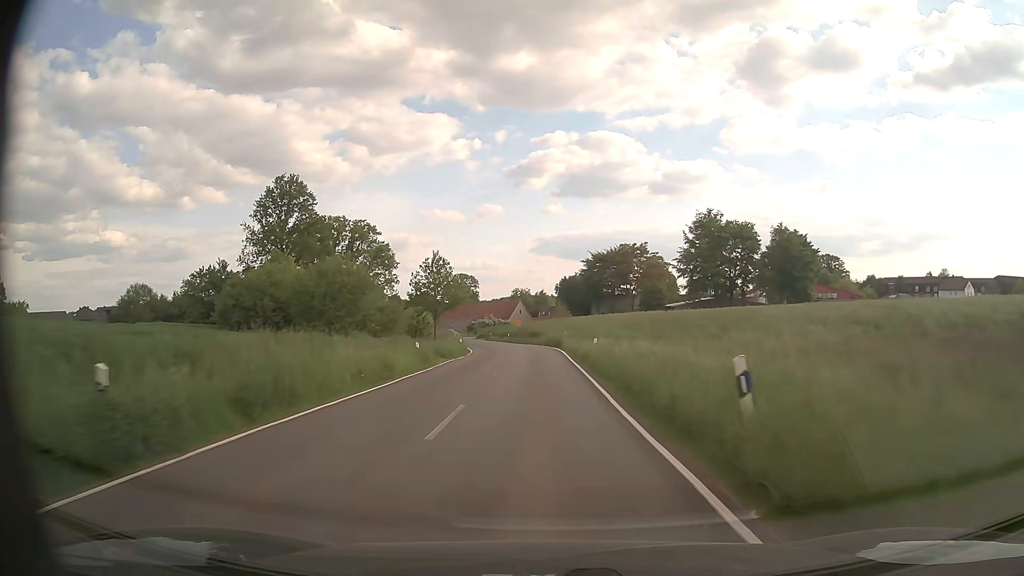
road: secondary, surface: asphalt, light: Day
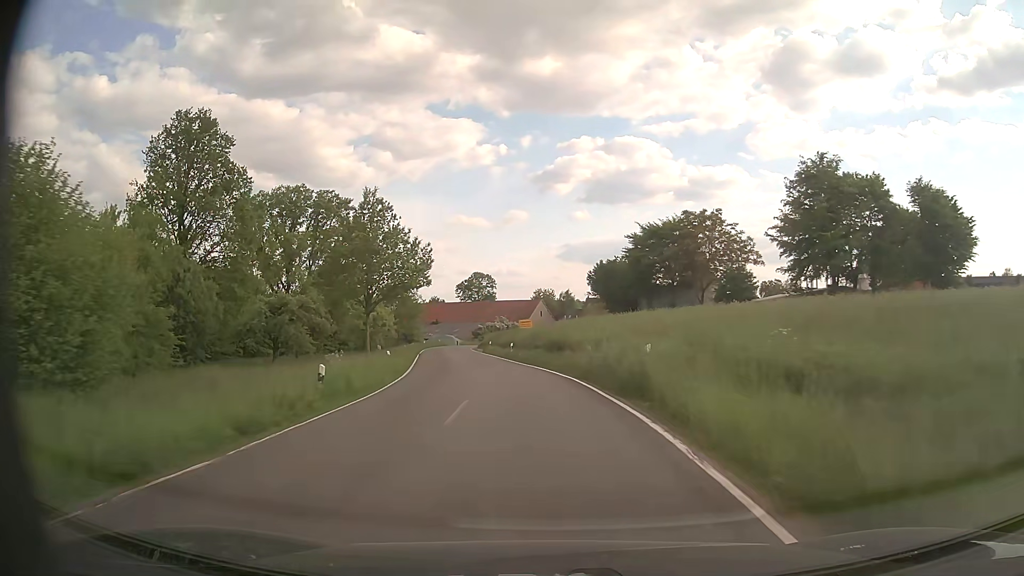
(-0.5, +33.9) m; -2°
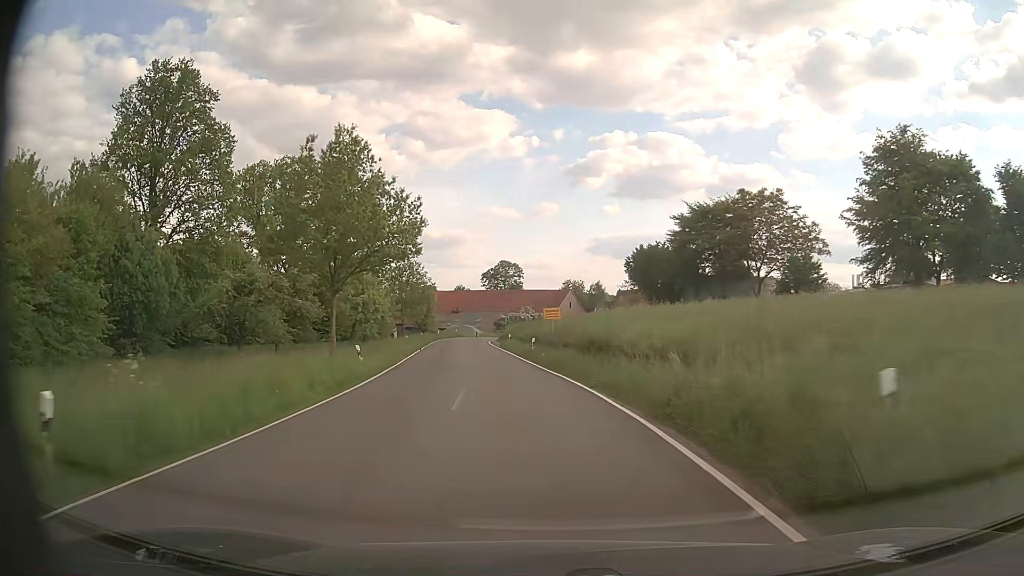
(-0.2, +10.3) m; -2°
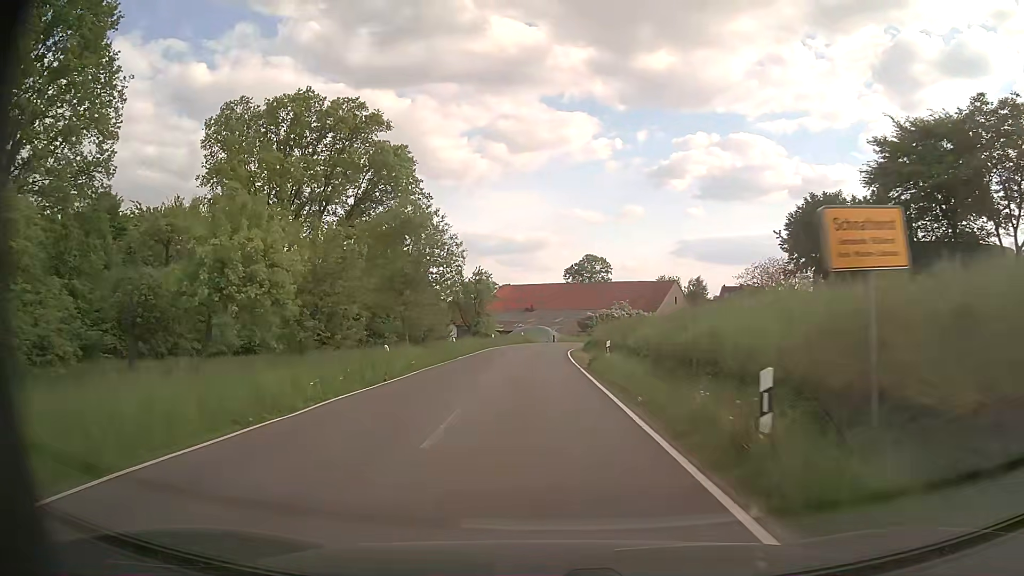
(-1.7, +27.6) m; -7°
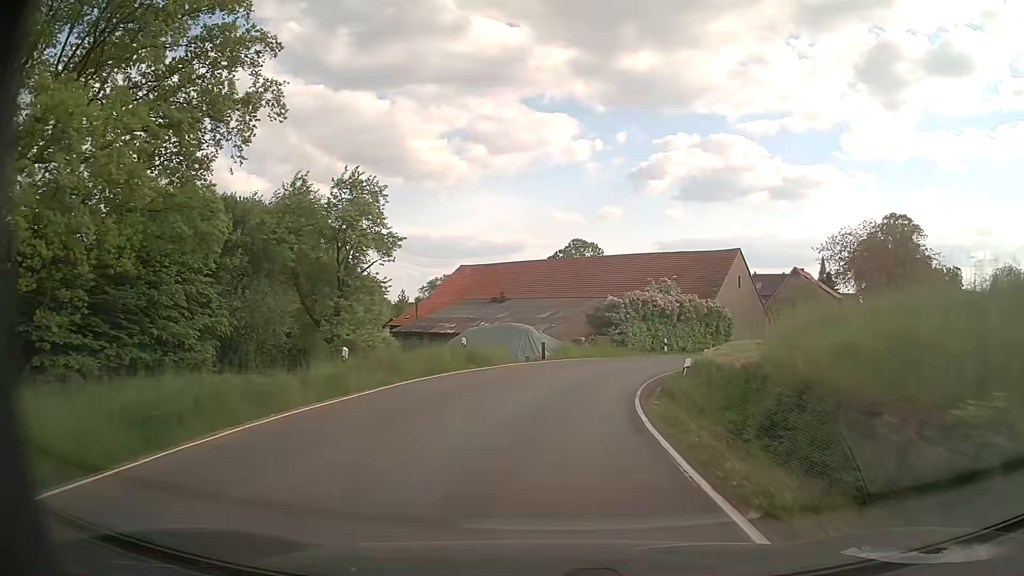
(-0.4, +39.3) m; +1°
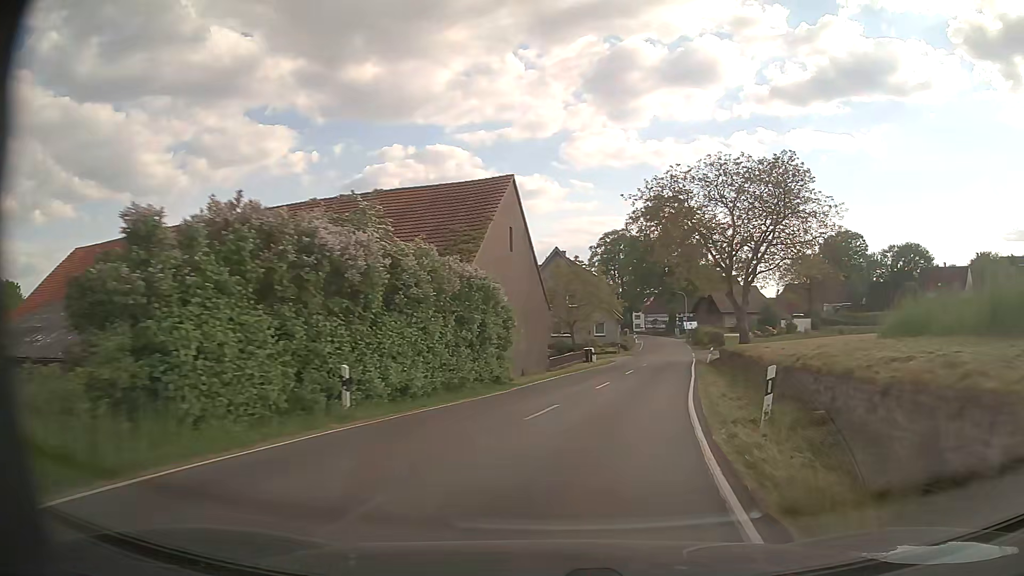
(+5.0, +29.9) m; +23°
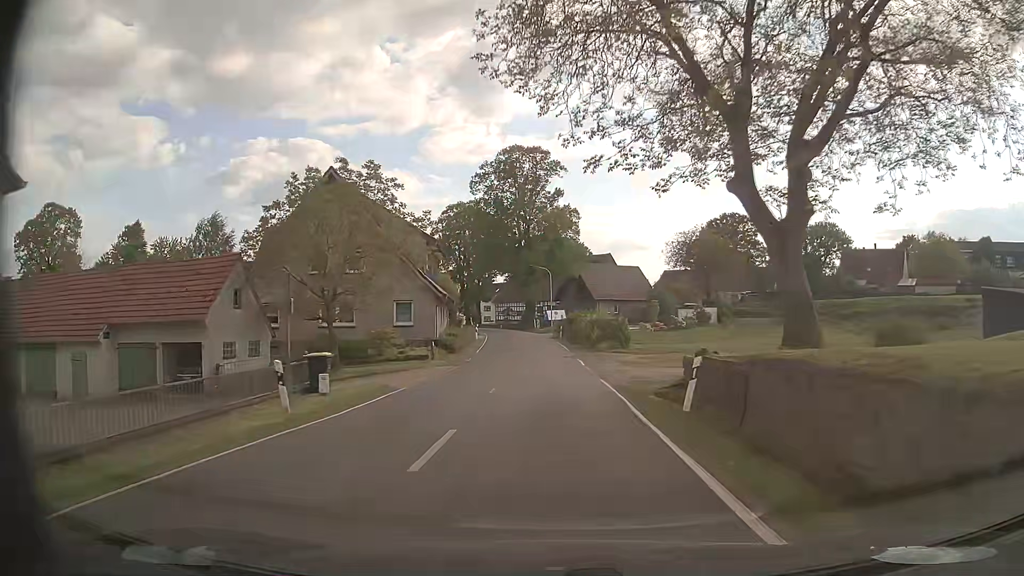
(+5.5, +31.0) m; +13°
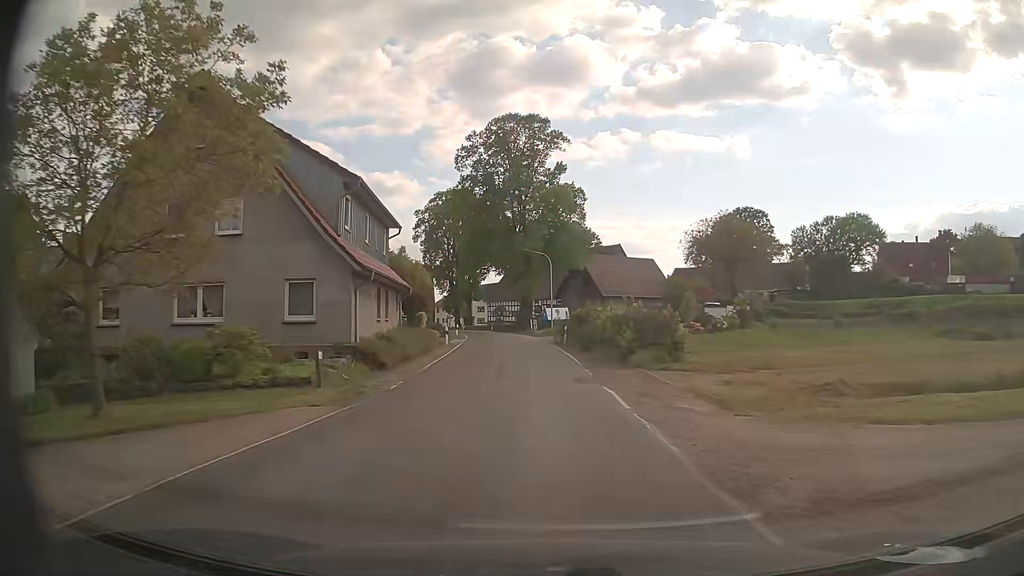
(+0.2, +16.3) m; +1°
(0, +10) (0, +20) (0, +30) (-1, +40) (-2, +50) (-3, +60) (-5, +70) (-7, +80) (-9, +89) (-12, +99) m
